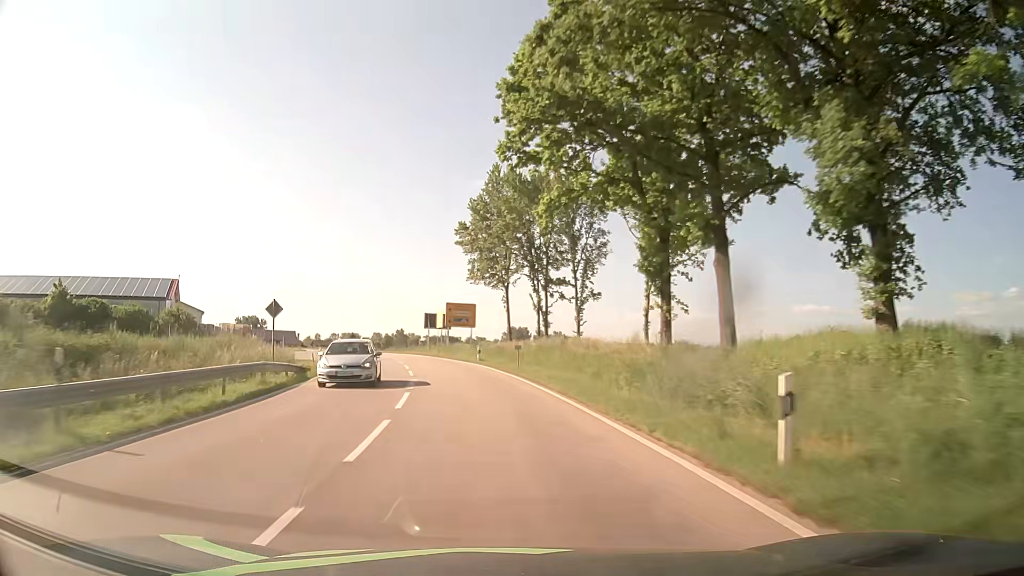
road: tertiary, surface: asphalt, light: Day
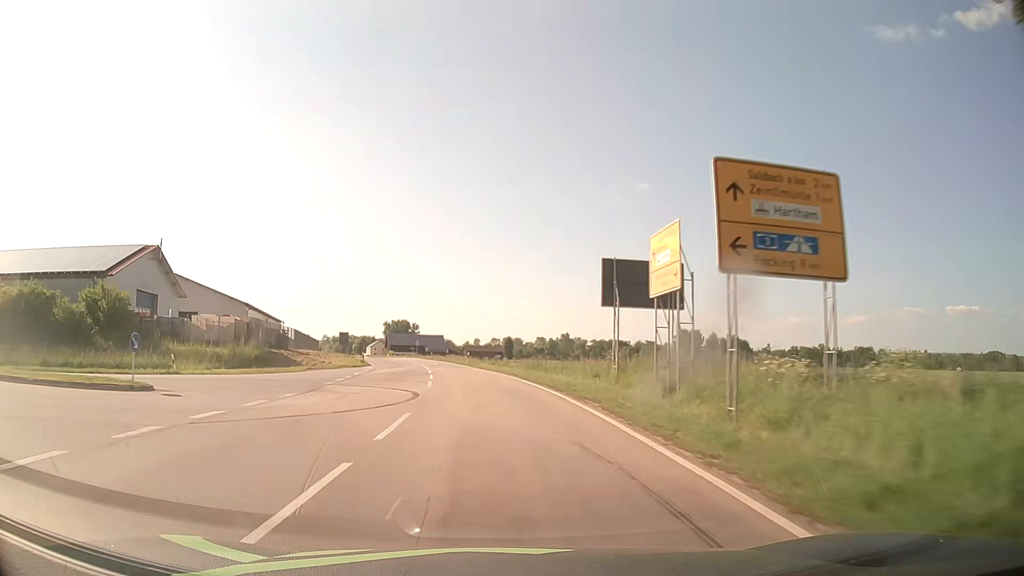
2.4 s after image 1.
(-6.3, +47.5) m; -14°
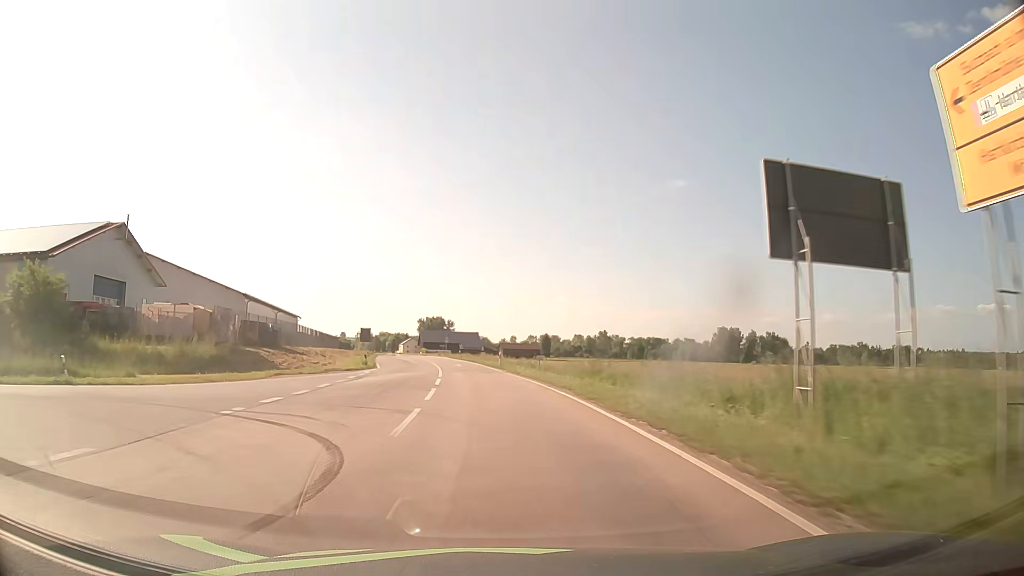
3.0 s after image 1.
(-0.3, +12.2) m; -3°
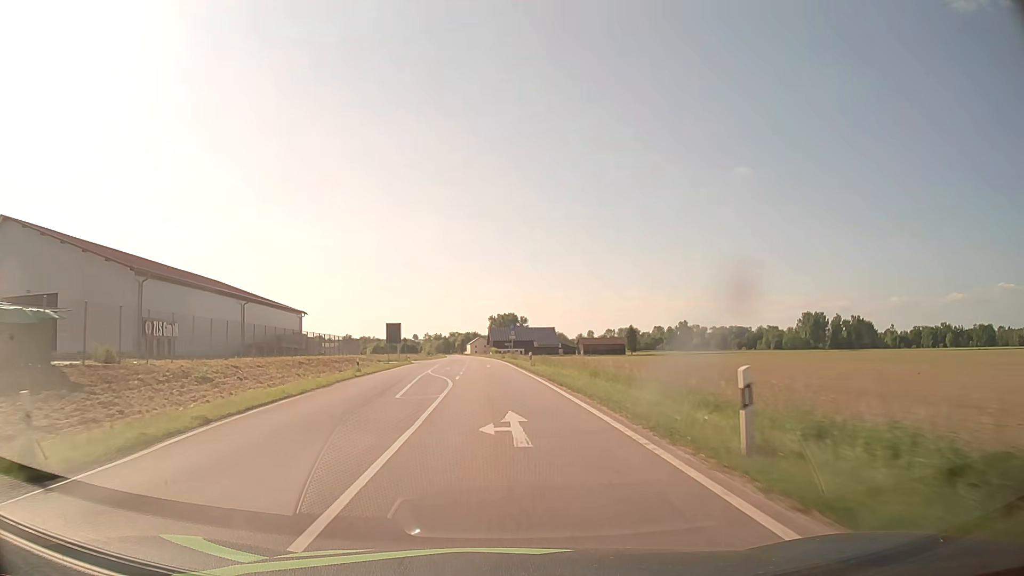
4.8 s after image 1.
(-2.0, +36.8) m; -6°
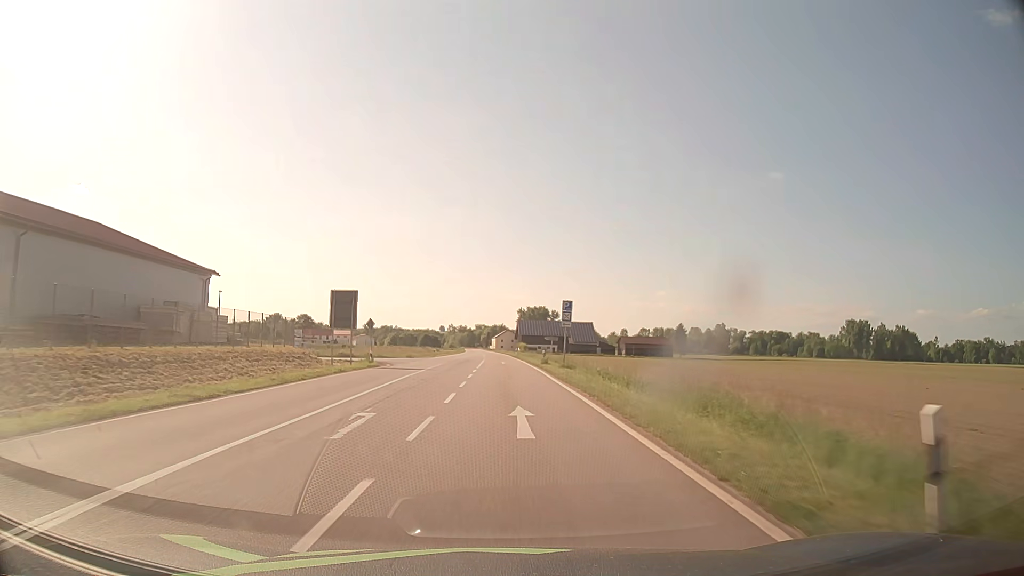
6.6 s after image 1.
(-1.3, +37.3) m; -3°
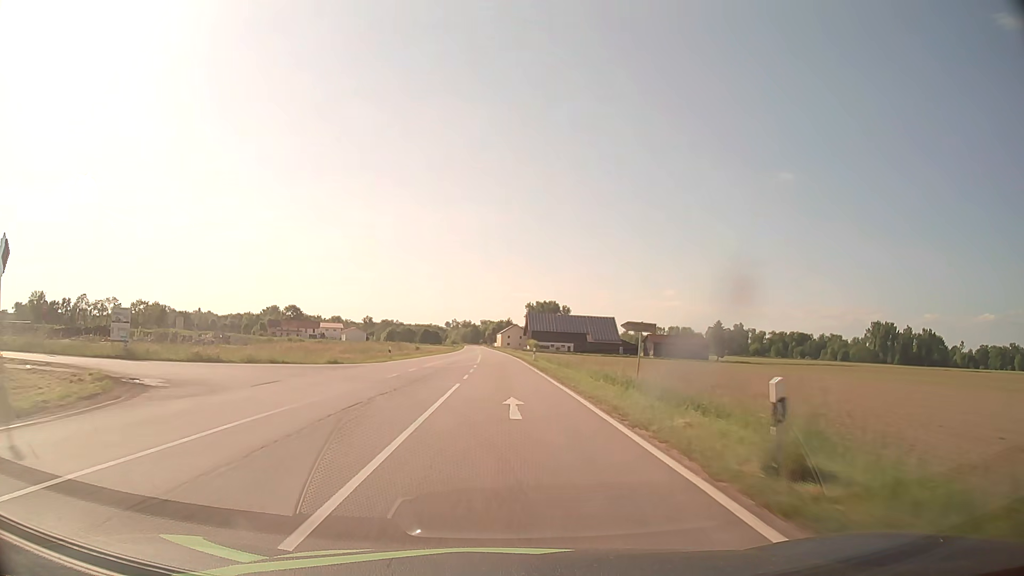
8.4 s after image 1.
(-0.2, +37.6) m; -1°
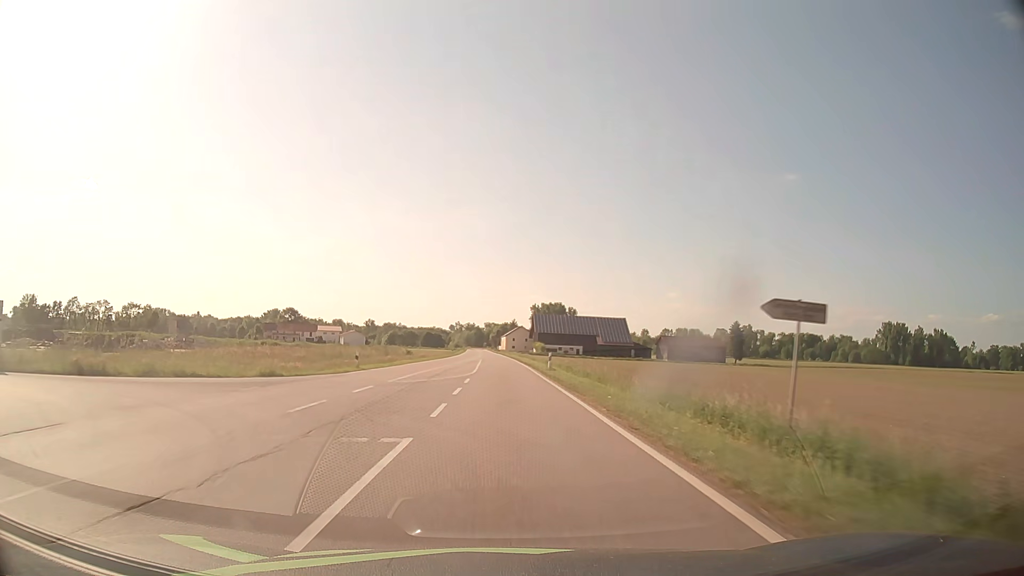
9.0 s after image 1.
(0.0, +12.6) m; 0°
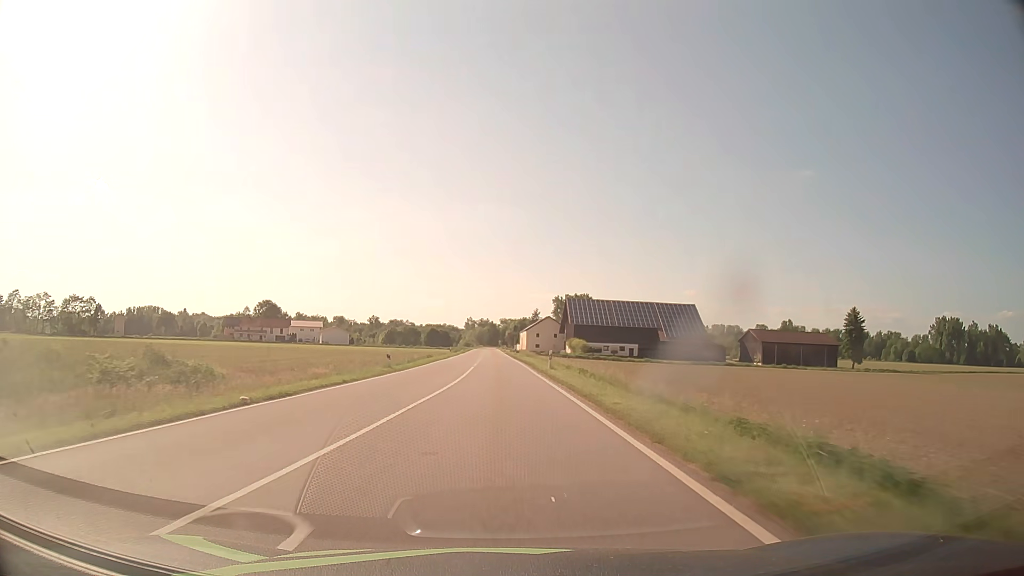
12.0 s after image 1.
(-0.8, +62.8) m; -1°
(0, +10) (0, +20) (0, +30) (0, +40) (-1, +50) (-1, +60) (-1, +70) (-1, +80) (-2, +90) (-2, +100) m
